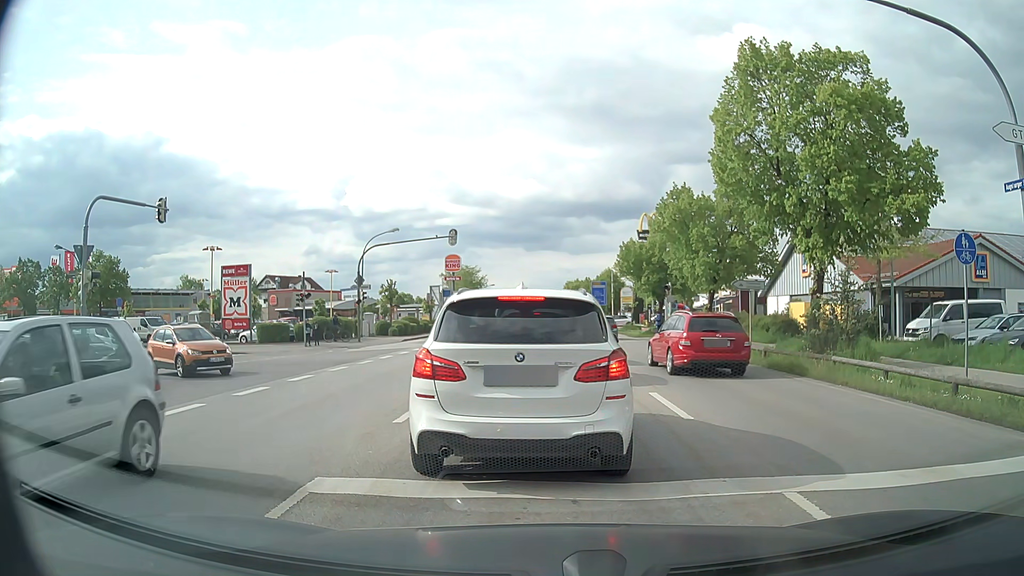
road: secondary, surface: asphalt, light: Day
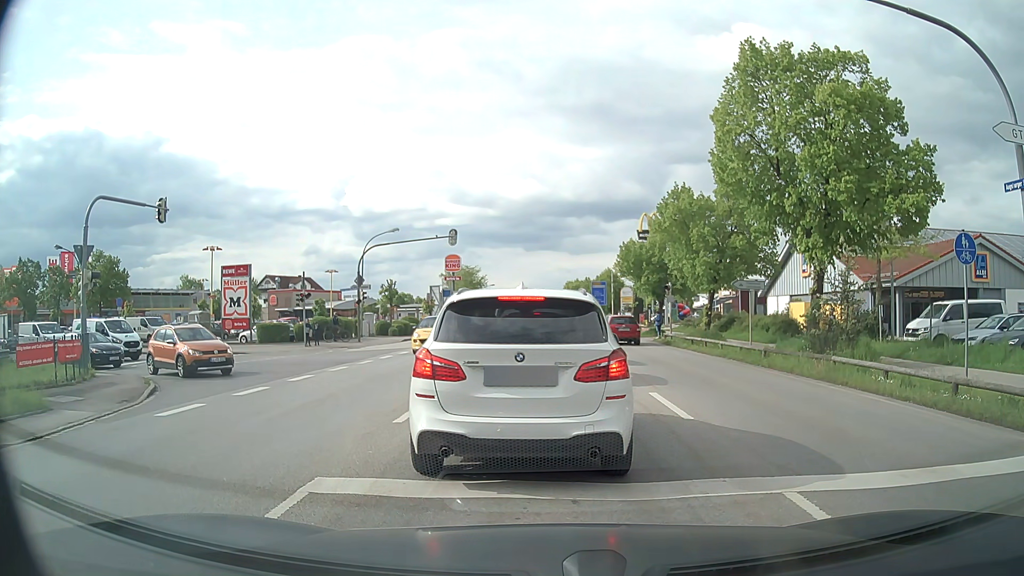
(0.0, 0.0) m; 0°
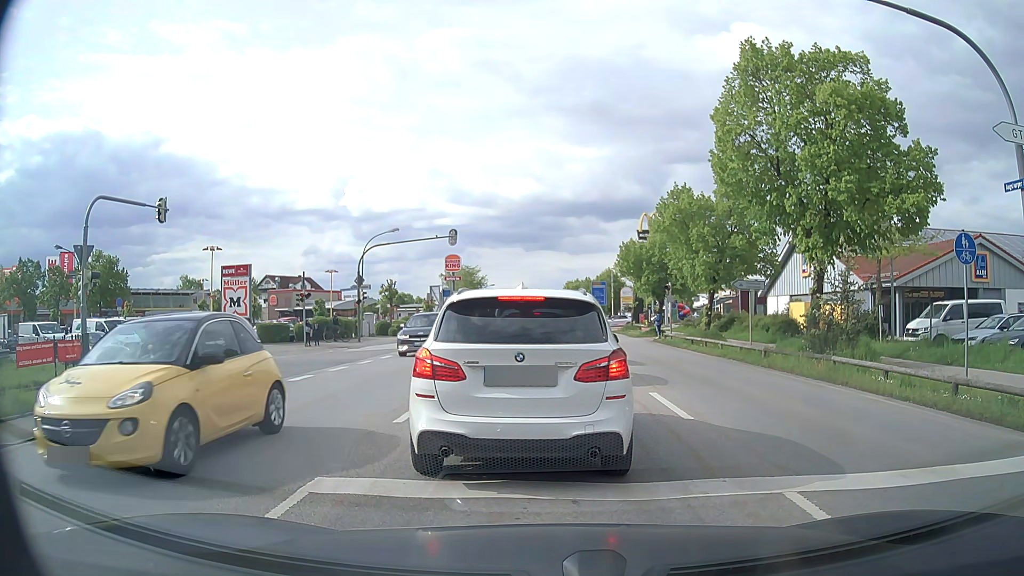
(0.0, 0.0) m; 0°
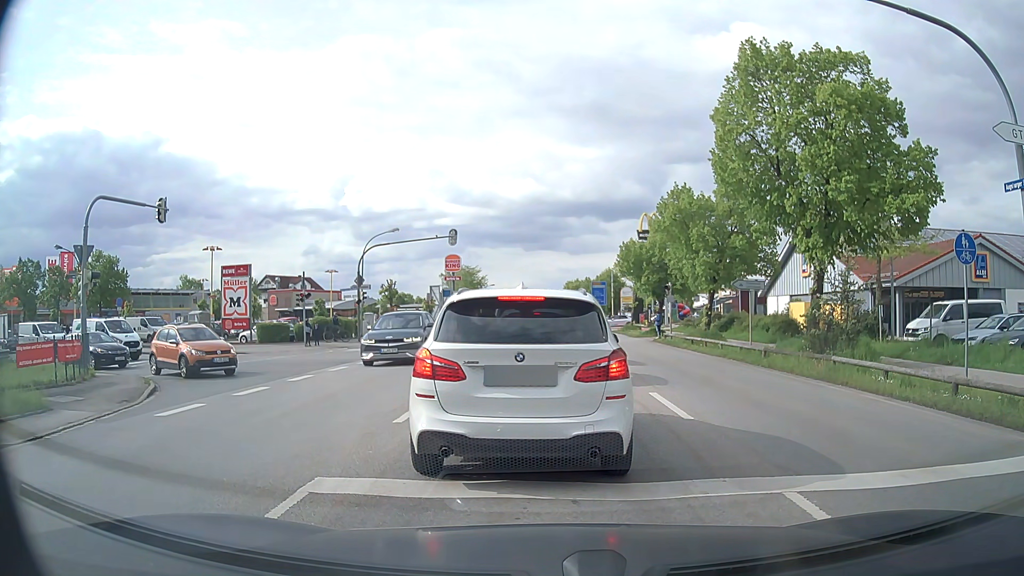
(0.0, 0.0) m; 0°
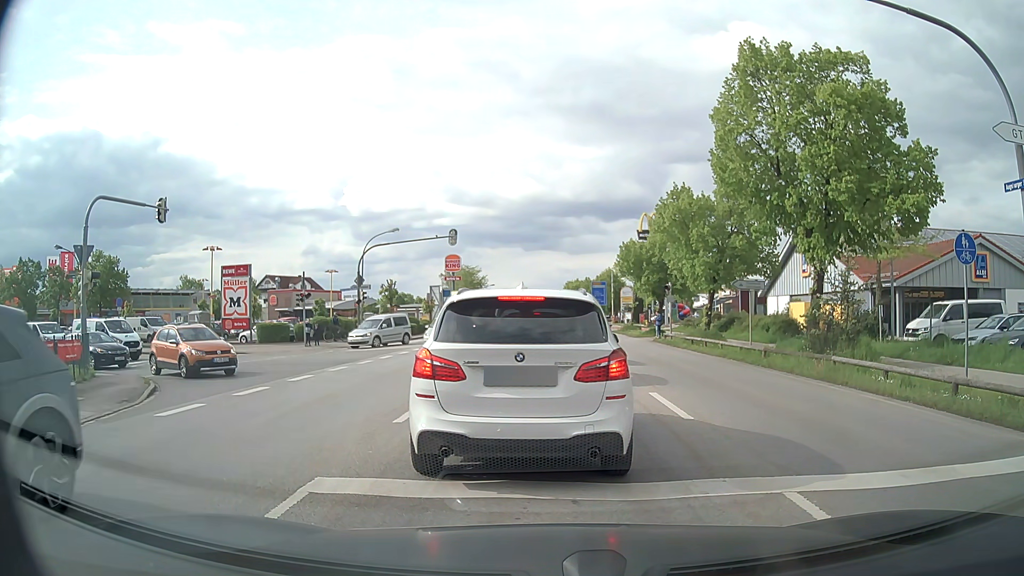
(0.0, 0.0) m; 0°
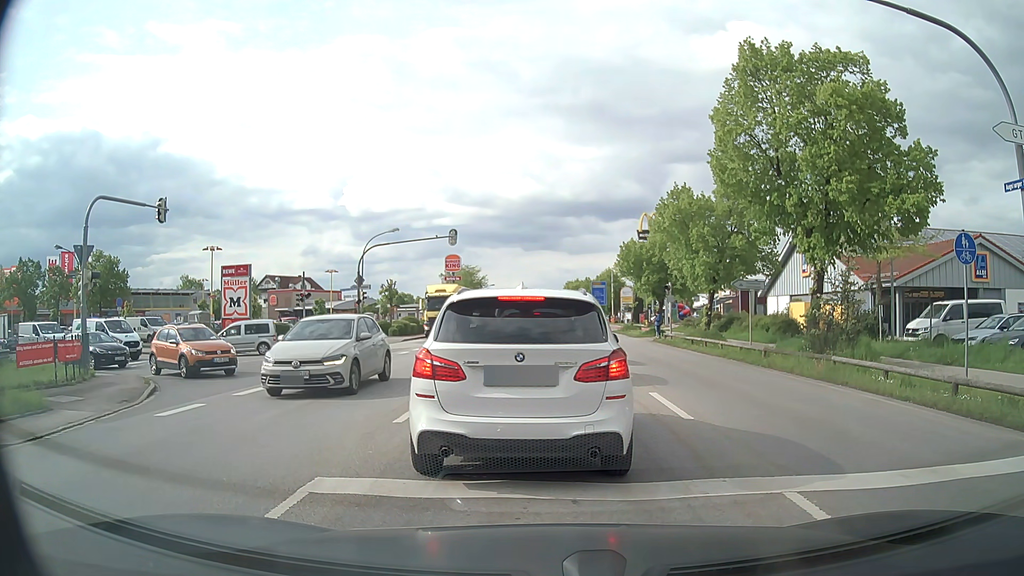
(0.0, 0.0) m; 0°
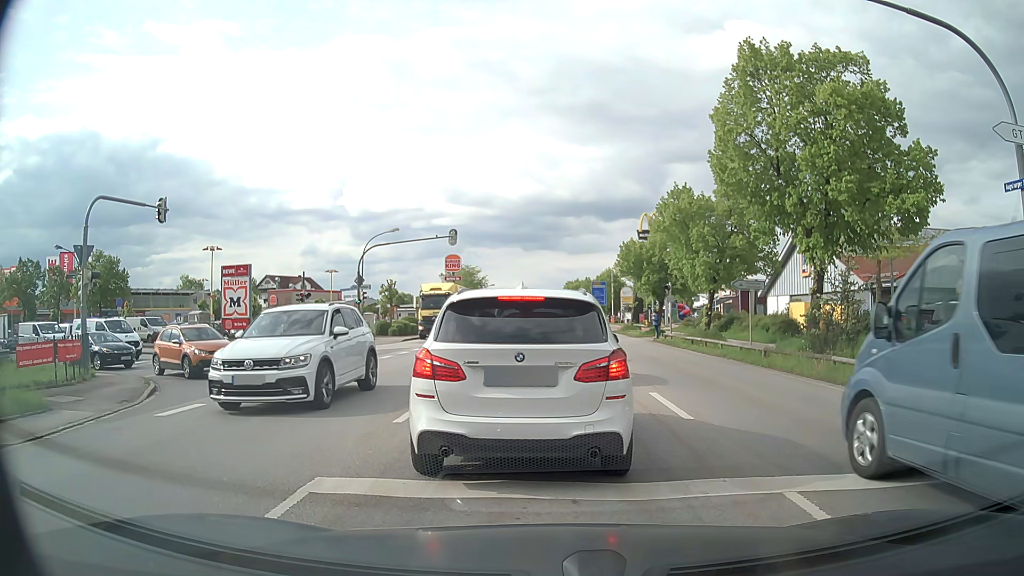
(0.0, 0.0) m; 0°
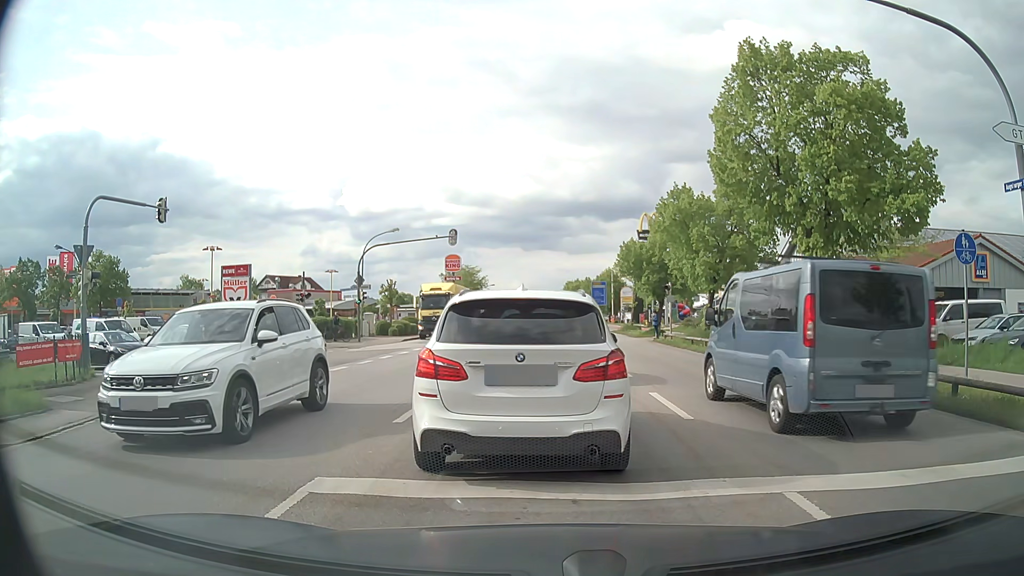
(0.0, 0.0) m; 0°
